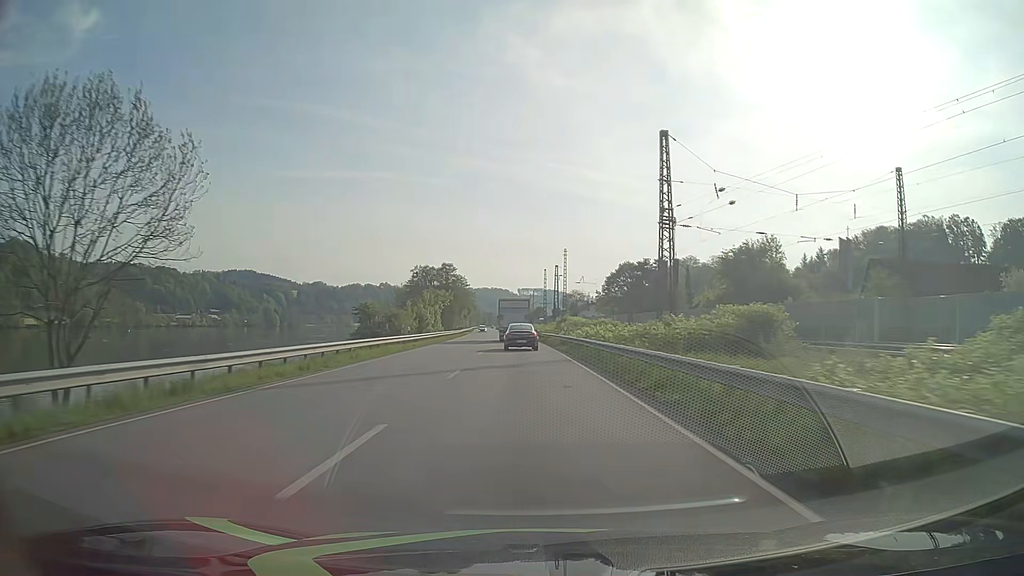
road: primary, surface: asphalt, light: Day
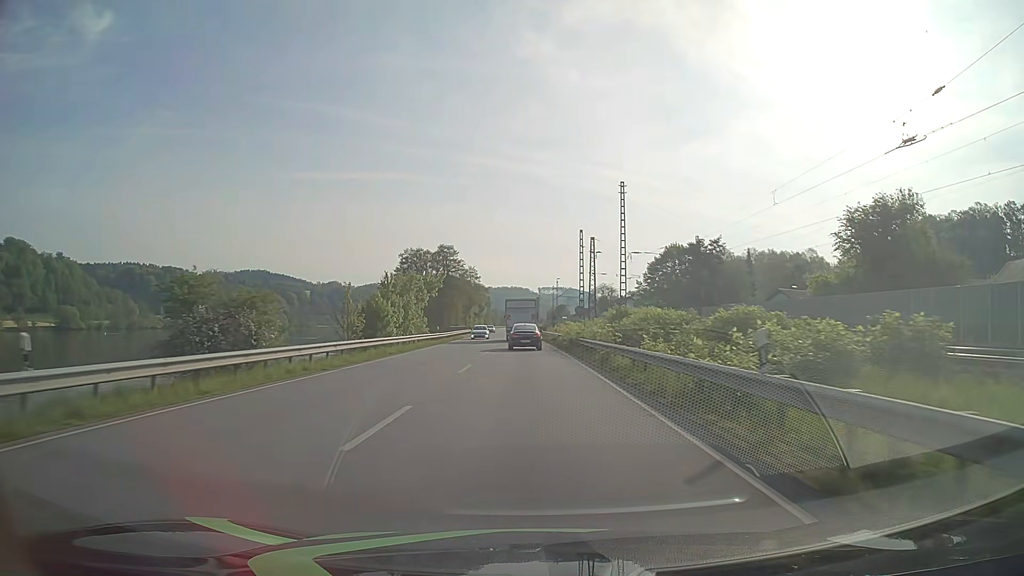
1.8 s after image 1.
(-0.6, +34.3) m; -2°
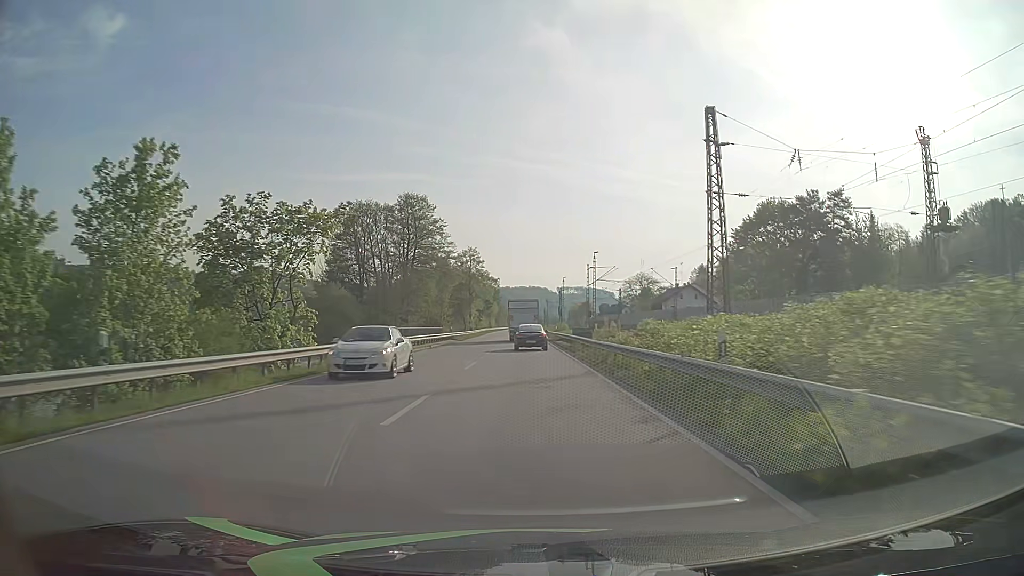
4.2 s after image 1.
(-0.7, +46.5) m; -2°
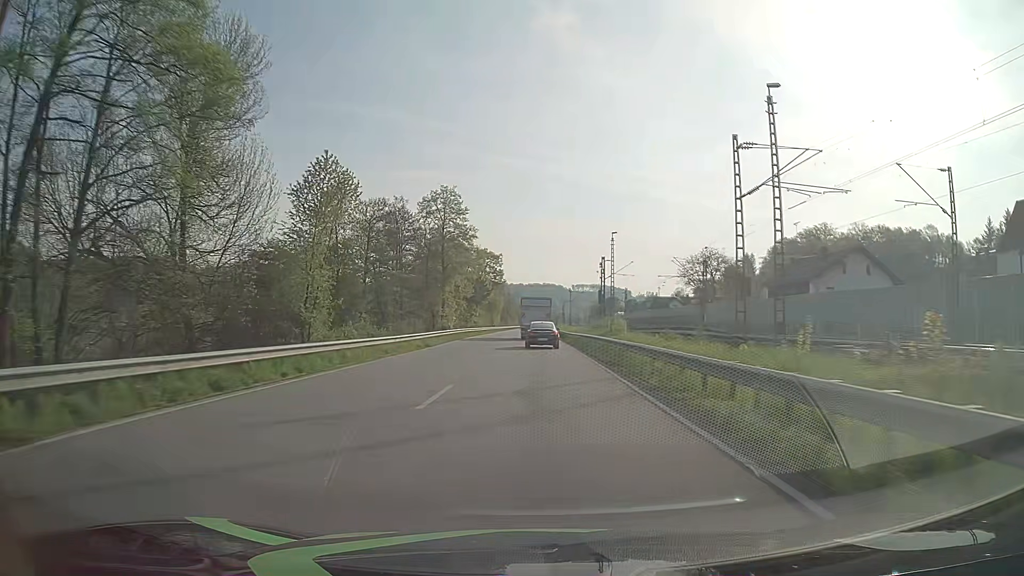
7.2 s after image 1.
(-0.8, +59.0) m; -1°
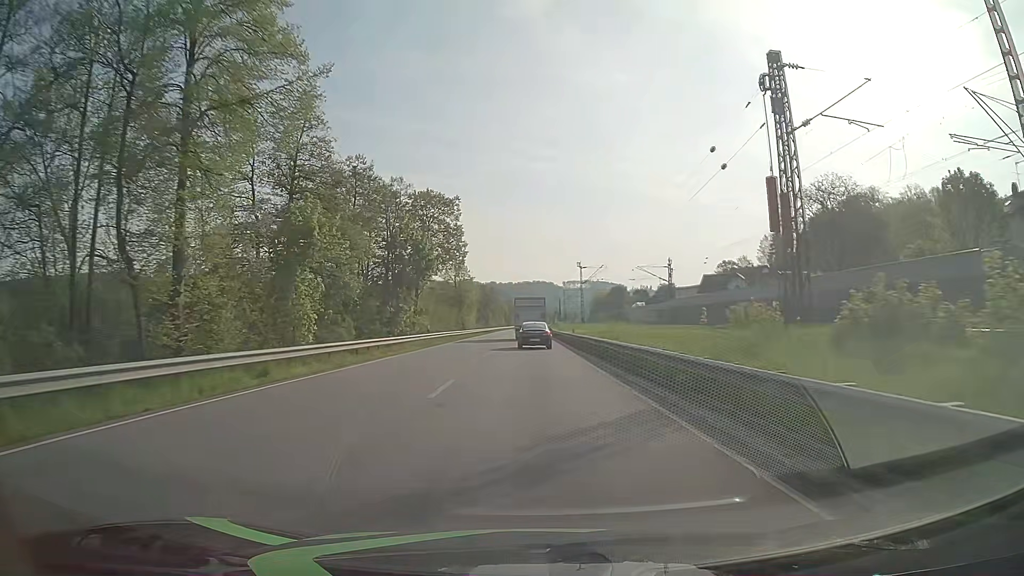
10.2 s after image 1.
(+0.3, +58.8) m; +1°
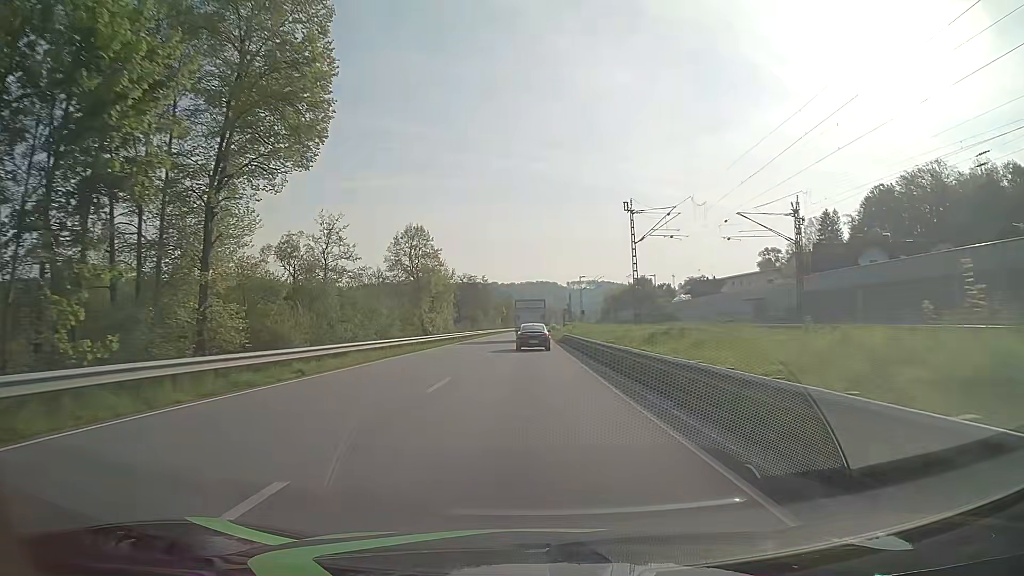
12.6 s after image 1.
(0.0, +47.0) m; 0°
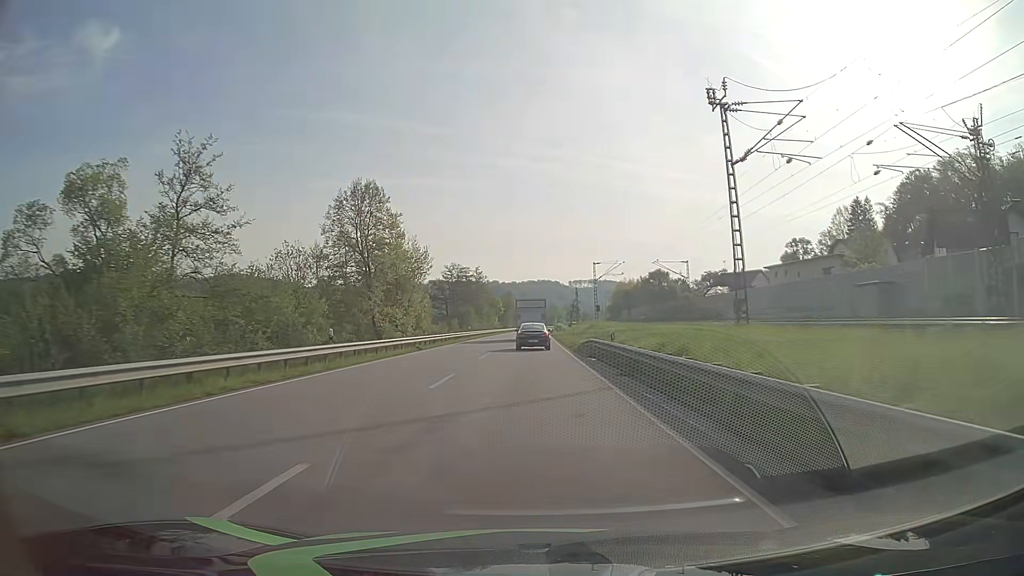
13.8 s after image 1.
(0.0, +23.5) m; 0°
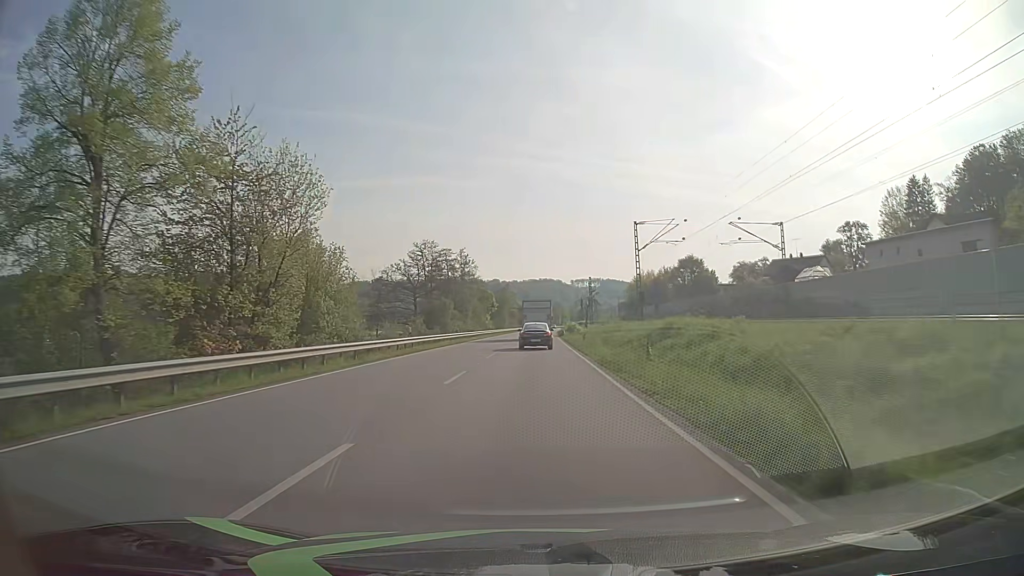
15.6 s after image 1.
(-0.2, +35.2) m; 0°
(0, +10) (0, +20) (0, +30) (0, +40) (0, +50) (0, +60) (0, +70) (+1, +80) (+1, +90) (+1, +100) m
